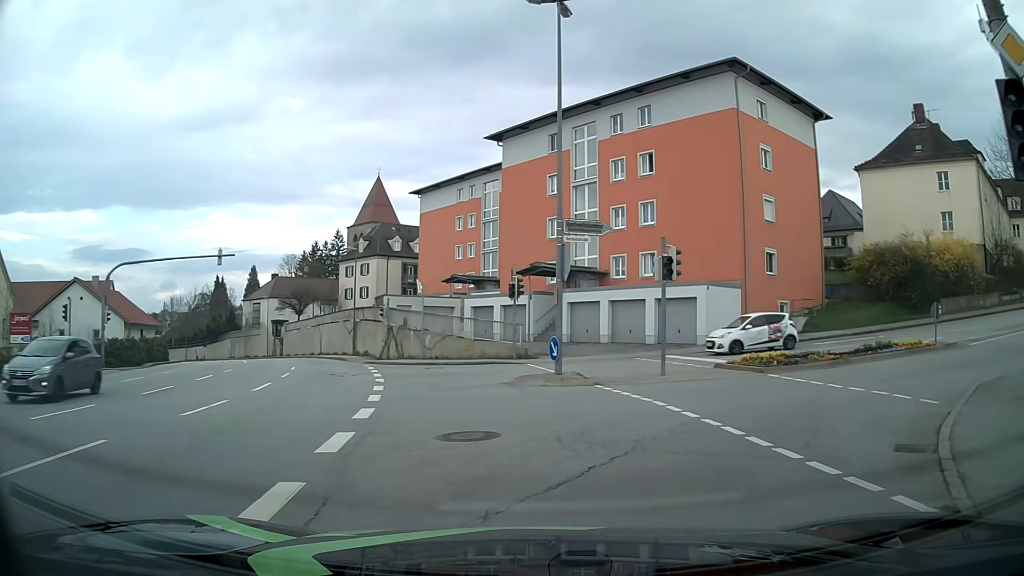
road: tertiary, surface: asphalt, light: Day
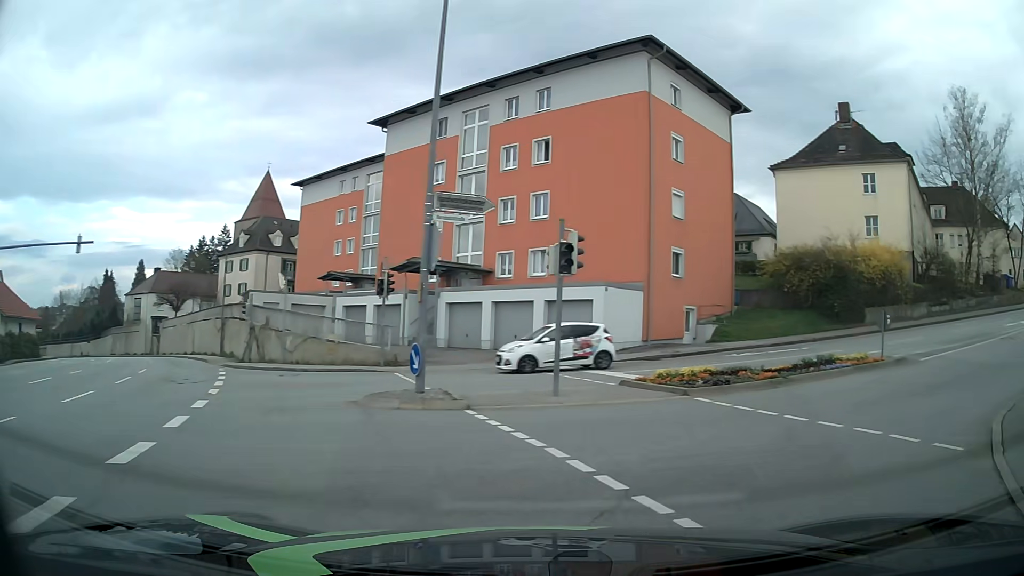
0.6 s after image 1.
(+0.3, +3.8) m; +10°
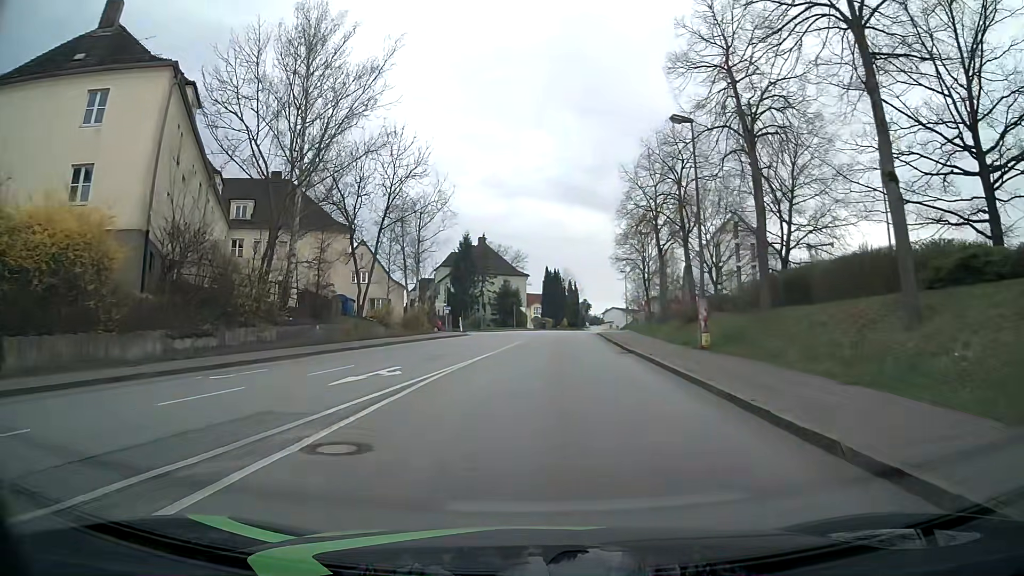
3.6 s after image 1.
(+13.9, +17.7) m; +58°
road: residential
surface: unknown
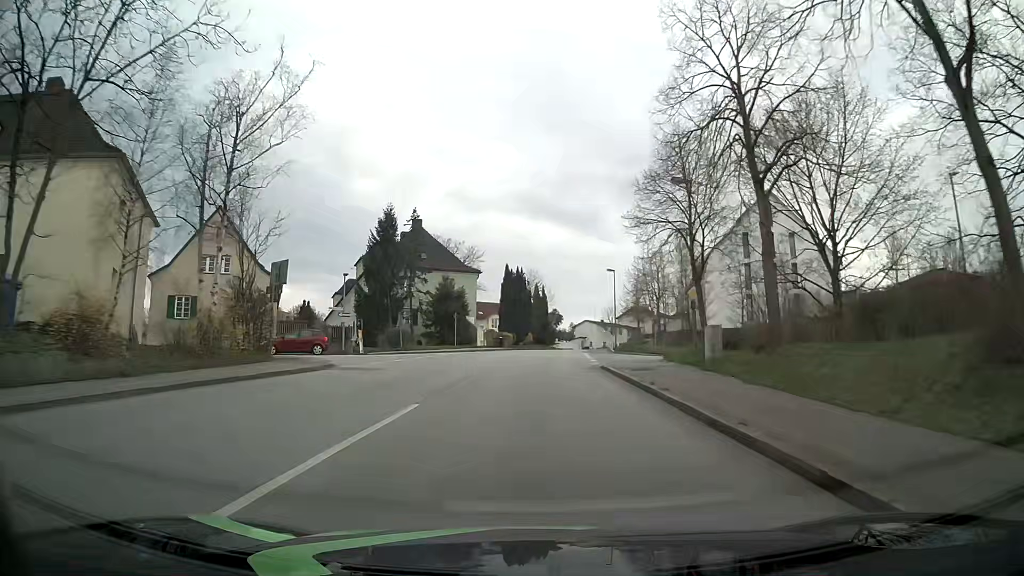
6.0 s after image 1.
(+0.8, +25.7) m; +3°
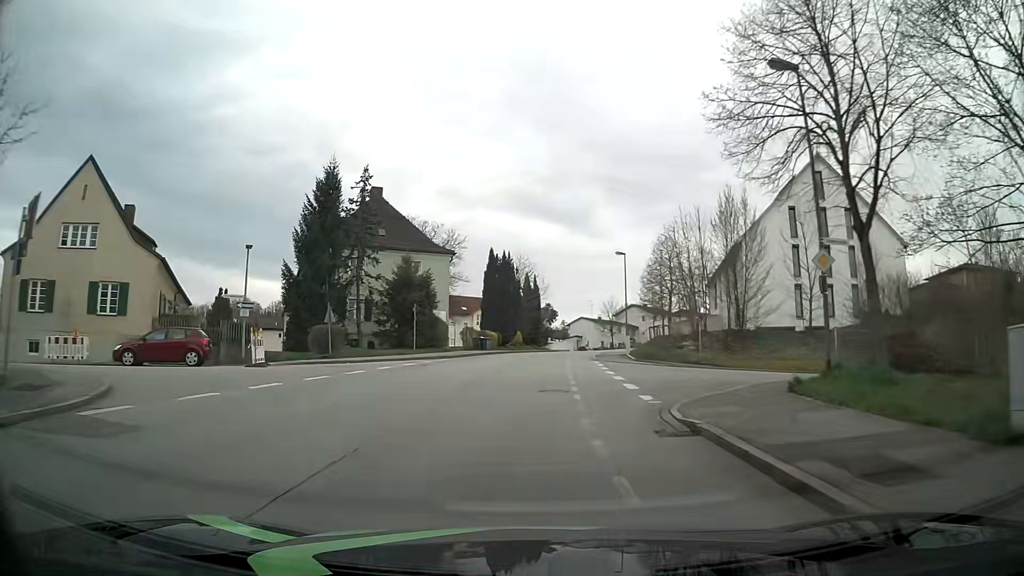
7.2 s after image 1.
(+0.1, +14.0) m; +1°
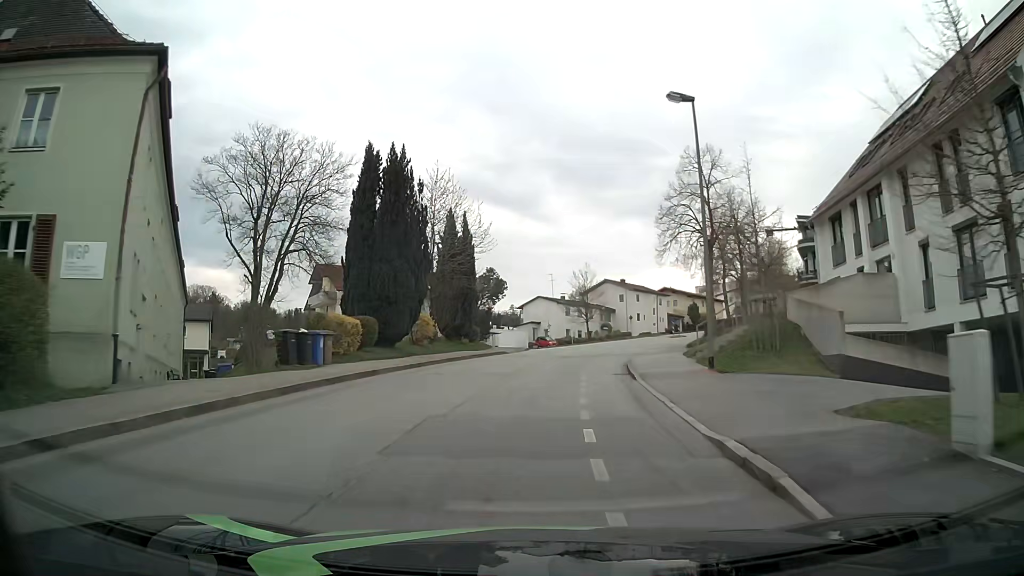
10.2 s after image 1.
(+1.1, +35.2) m; +4°
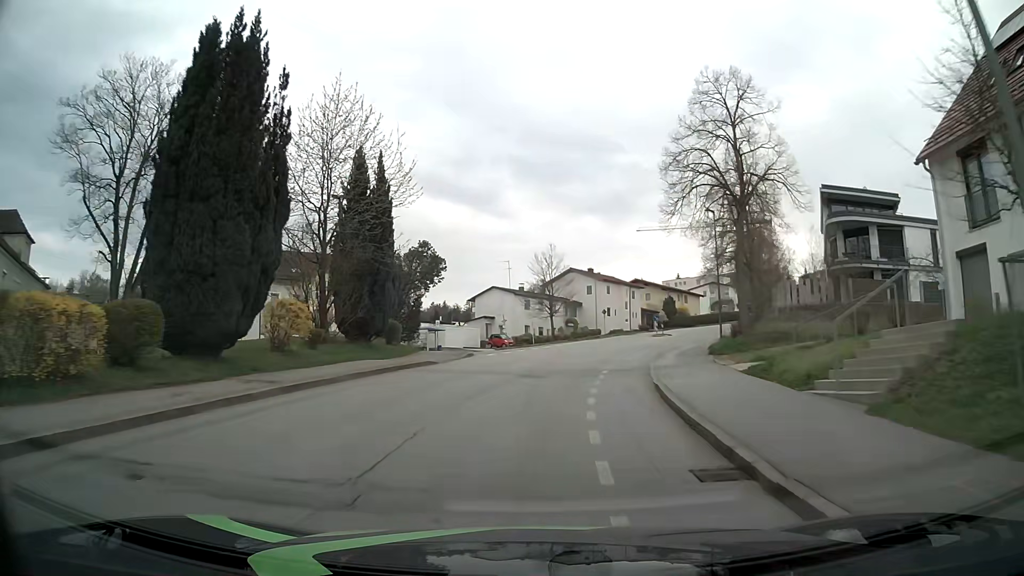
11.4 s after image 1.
(+0.4, +14.0) m; +4°
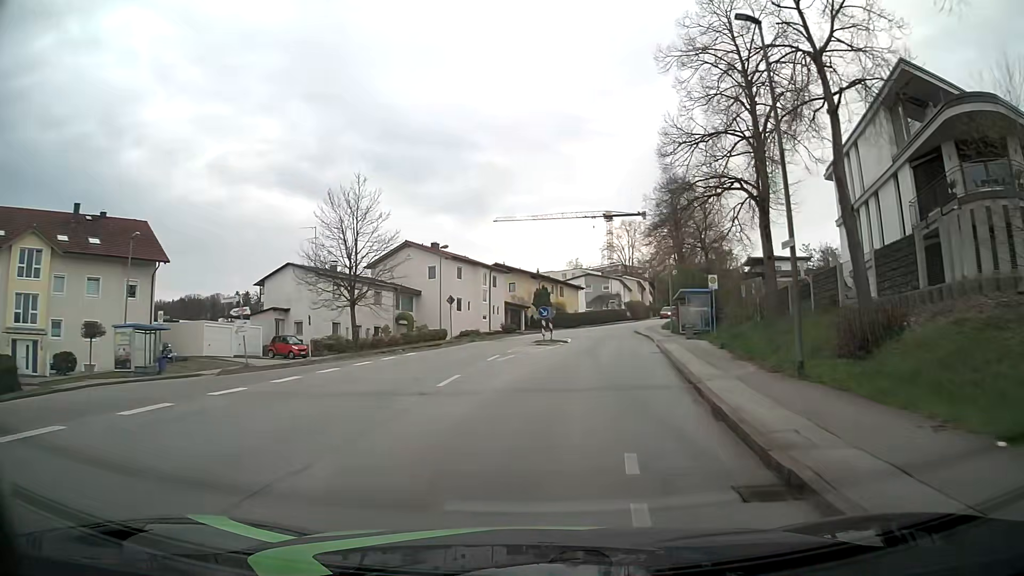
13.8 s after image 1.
(+2.6, +27.4) m; +12°
(0, +10) (+2, +20) (+3, +30) (+4, +40) (+5, +50) (+7, +60) (+10, +69) (+13, +78) (+17, +88) (+21, +97) m
